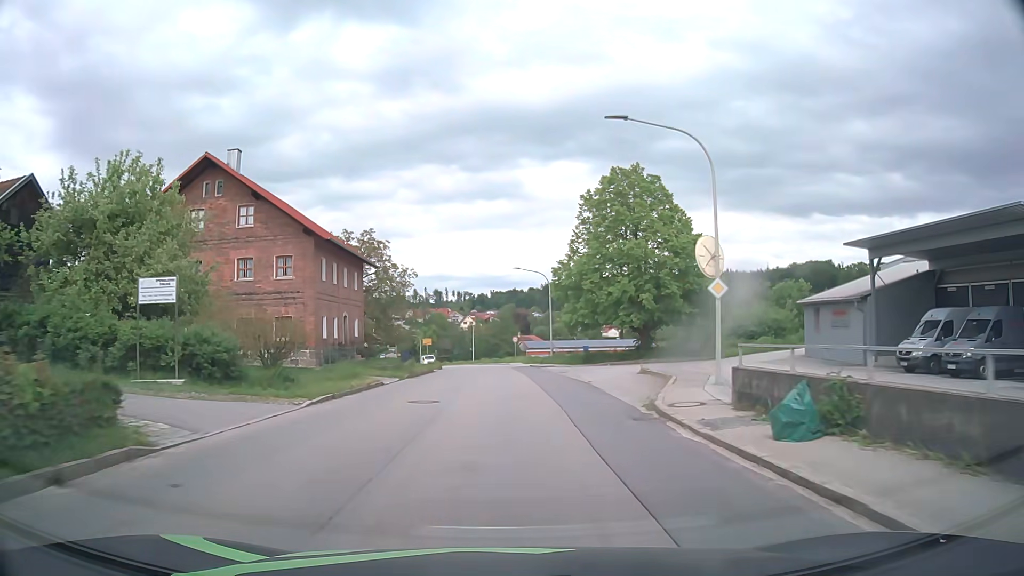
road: tertiary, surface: asphalt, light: Day
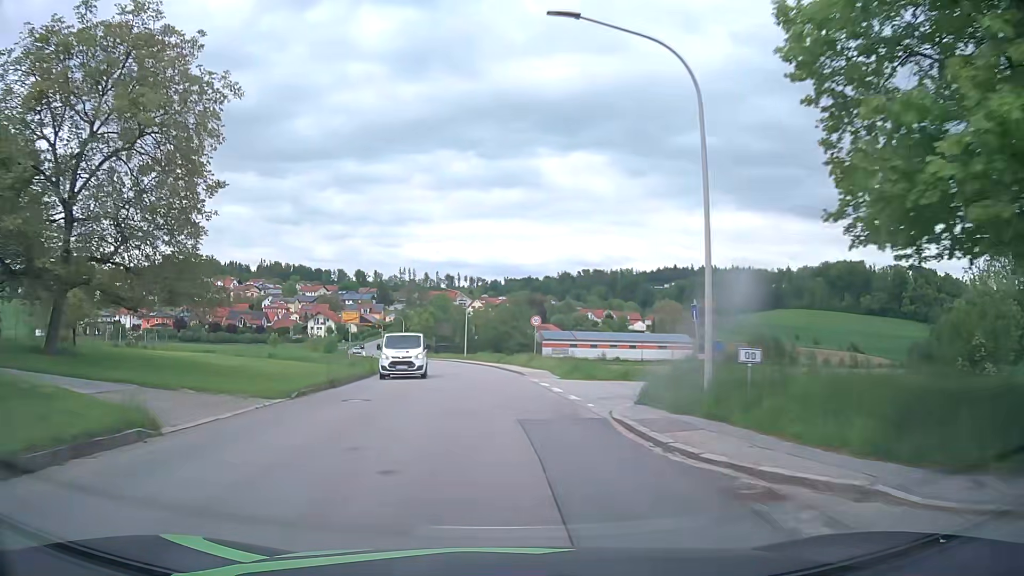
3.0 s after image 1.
(+0.1, +39.8) m; -1°
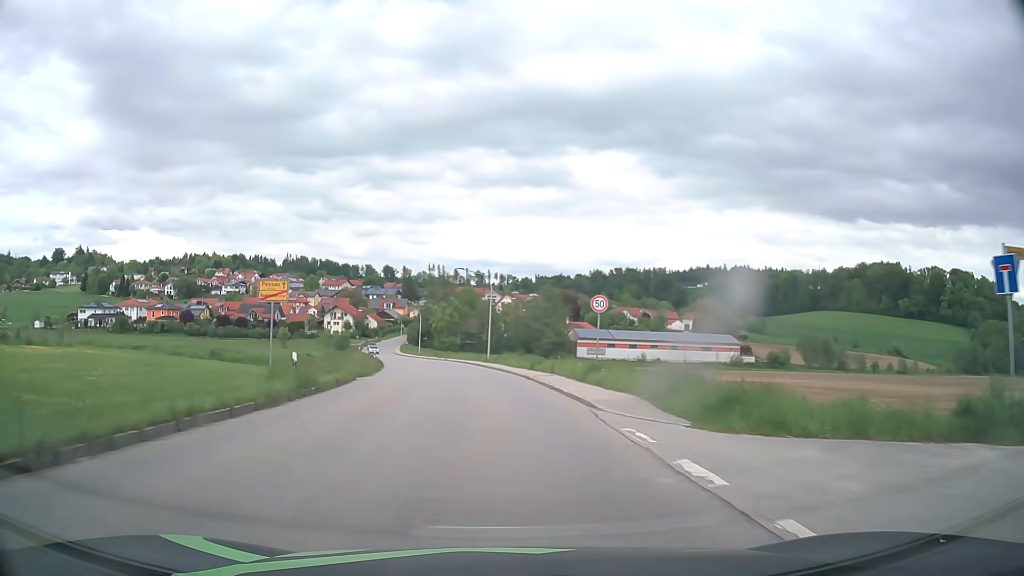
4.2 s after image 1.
(-0.3, +16.0) m; -2°
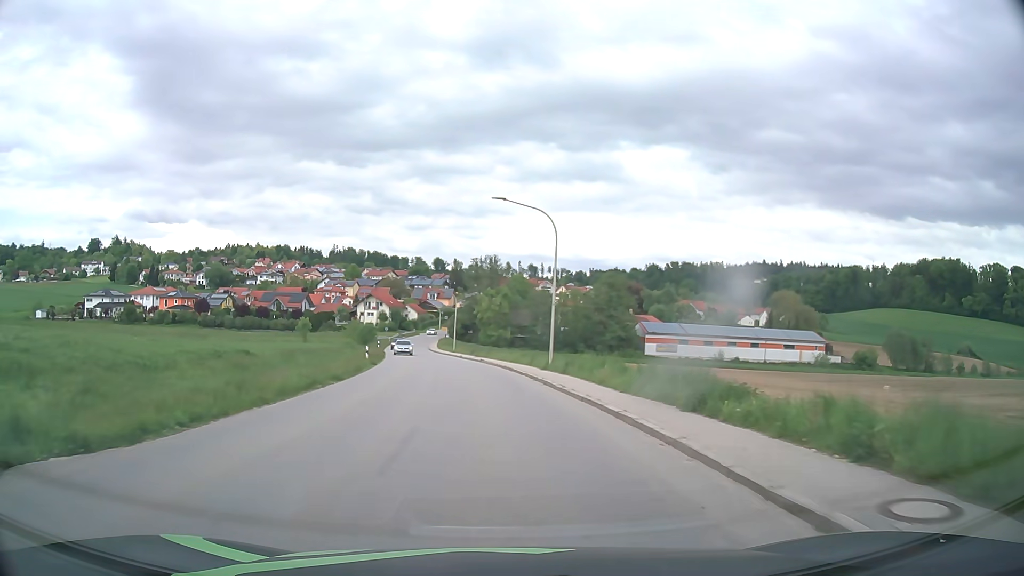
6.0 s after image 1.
(-0.9, +24.1) m; -4°
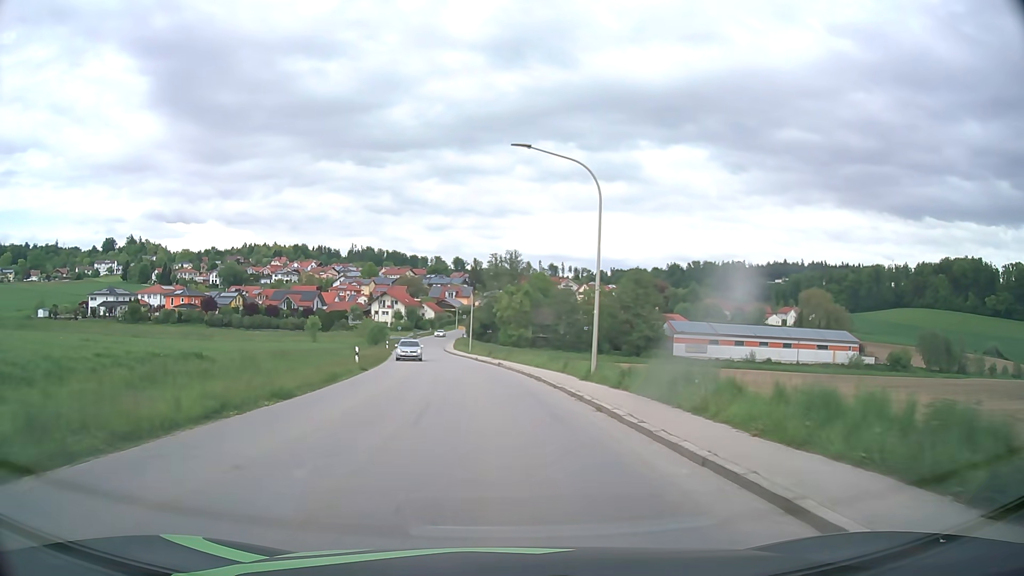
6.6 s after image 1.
(-0.1, +8.0) m; -2°
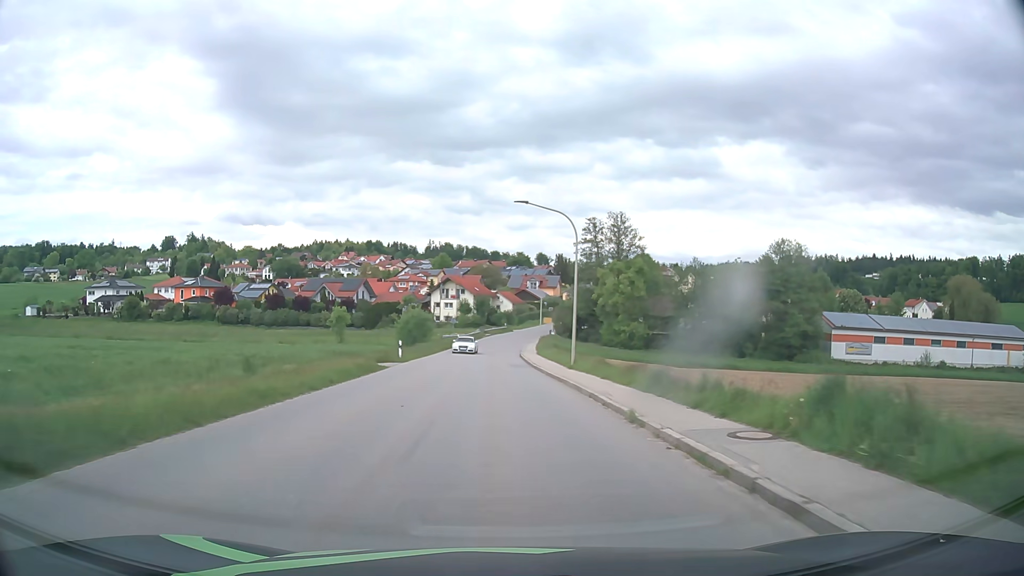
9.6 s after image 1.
(-2.6, +39.7) m; -7°
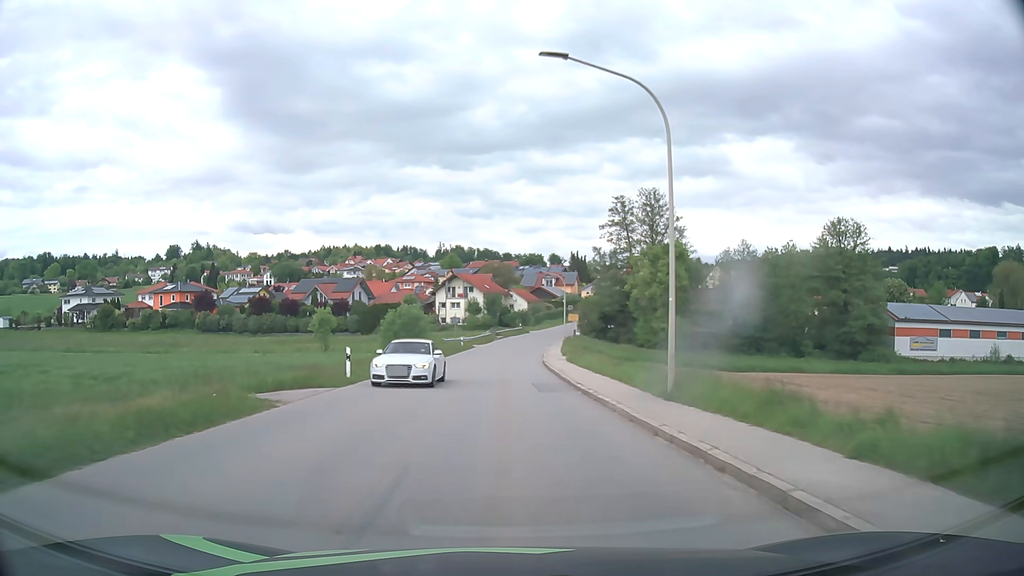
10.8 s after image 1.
(-0.2, +15.8) m; -1°
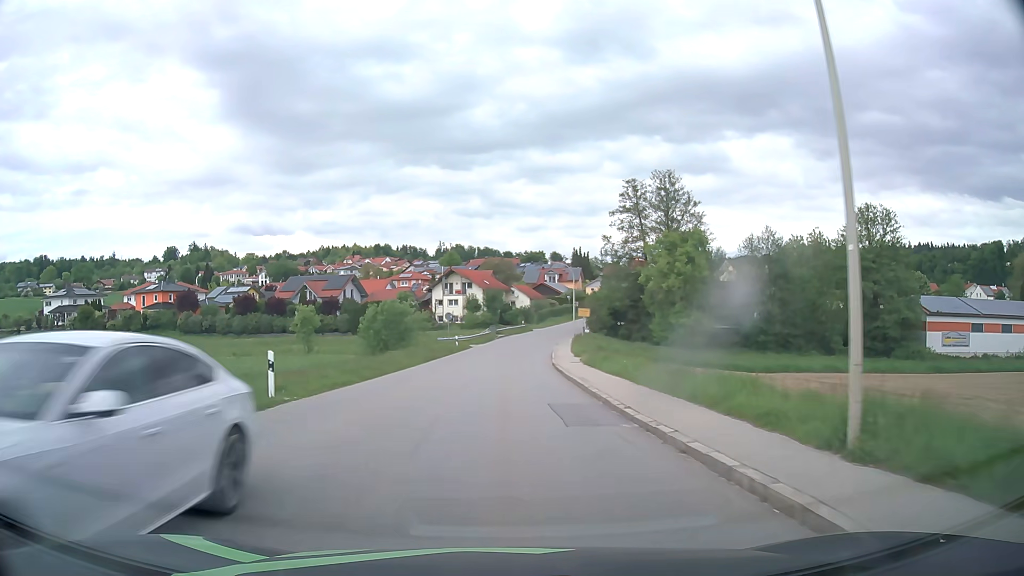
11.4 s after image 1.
(0.0, +7.9) m; 0°
(0, +10) (0, +20) (0, +30) (0, +40) (+1, +50) (+2, +60) (+3, +70) (+5, +80) (+8, +89) (+10, +99) m
